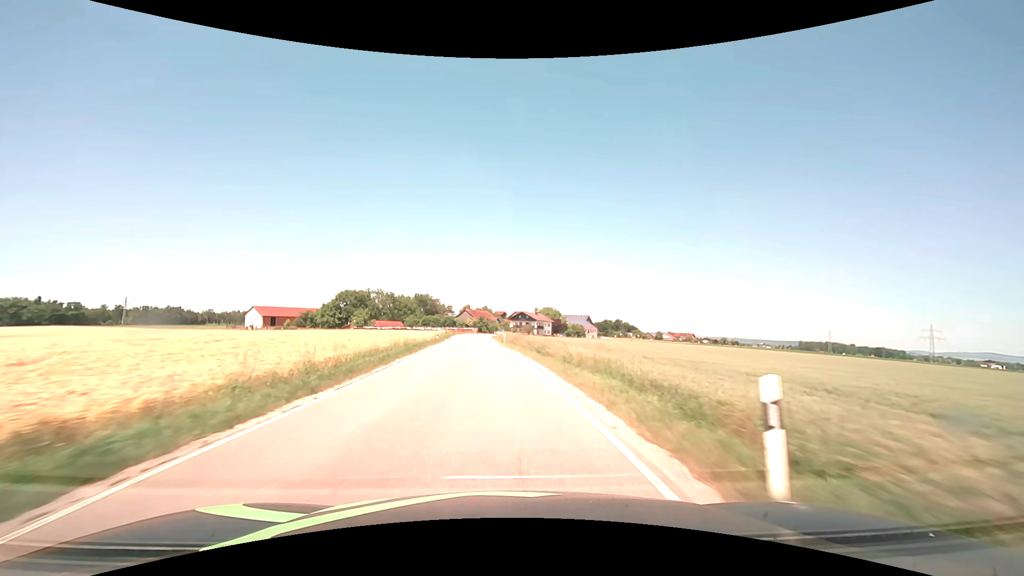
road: secondary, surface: asphalt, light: Day
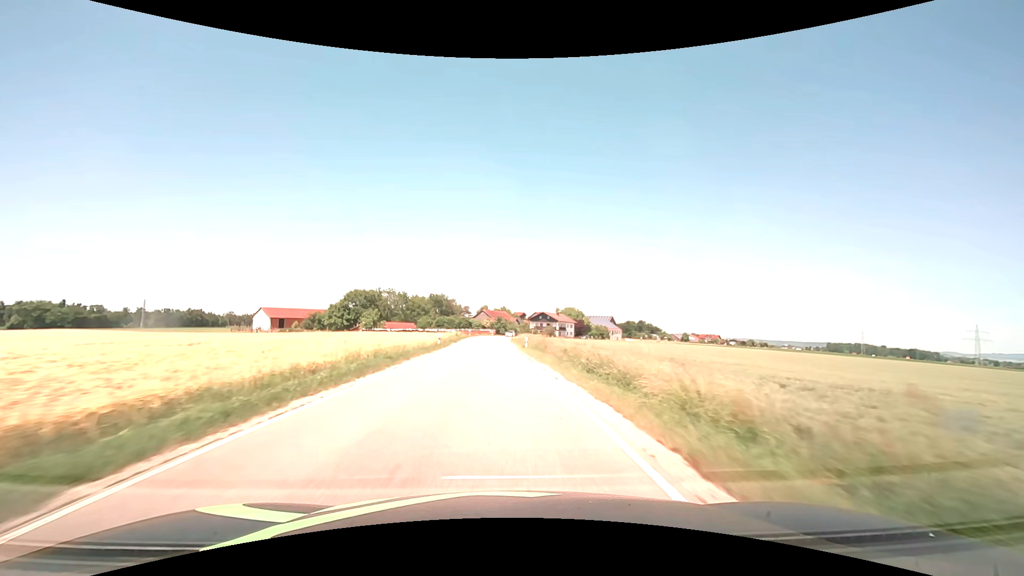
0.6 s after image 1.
(-0.2, +12.0) m; -2°
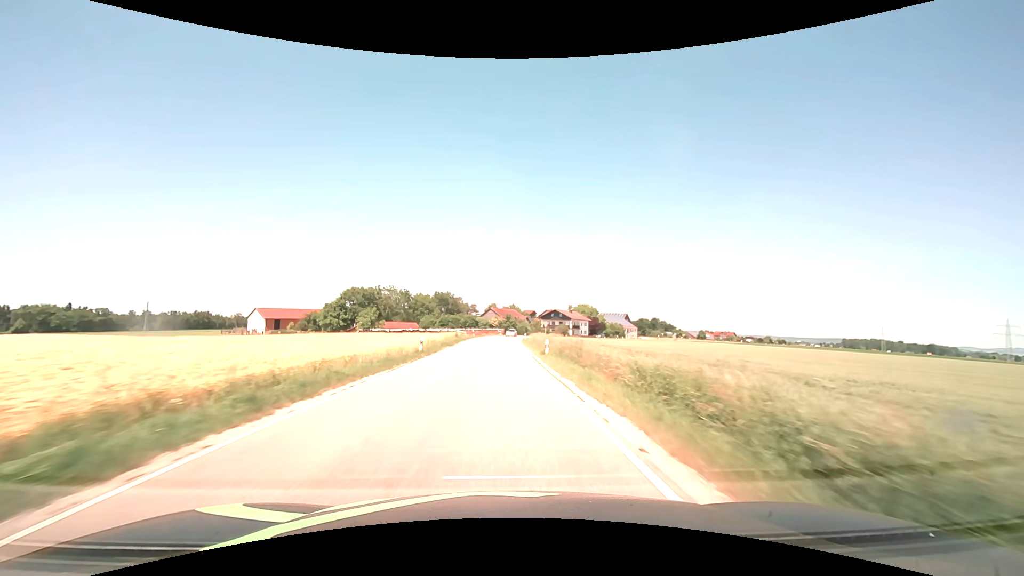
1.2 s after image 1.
(-0.1, +12.0) m; -1°
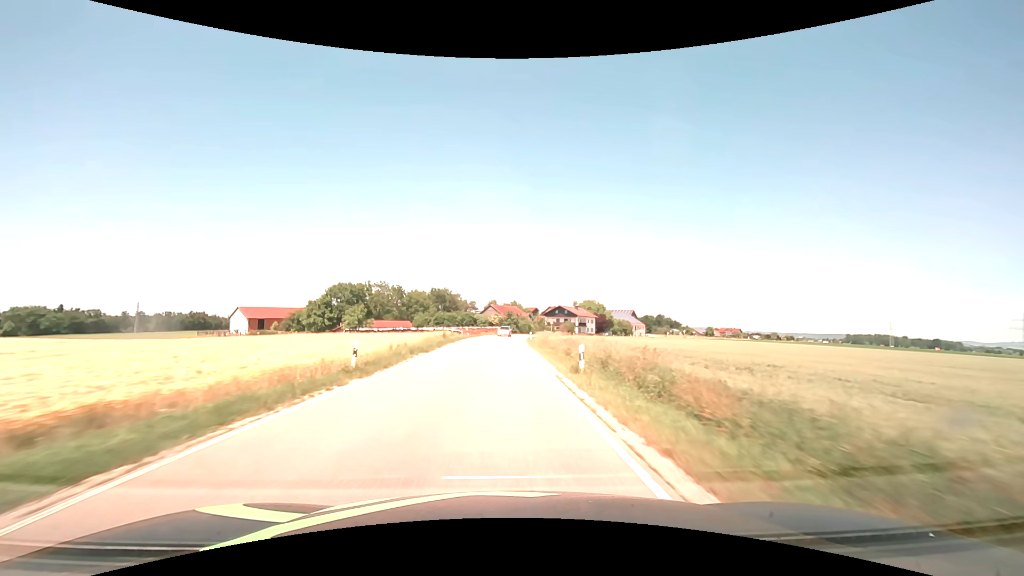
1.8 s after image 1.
(0.0, +11.9) m; 0°
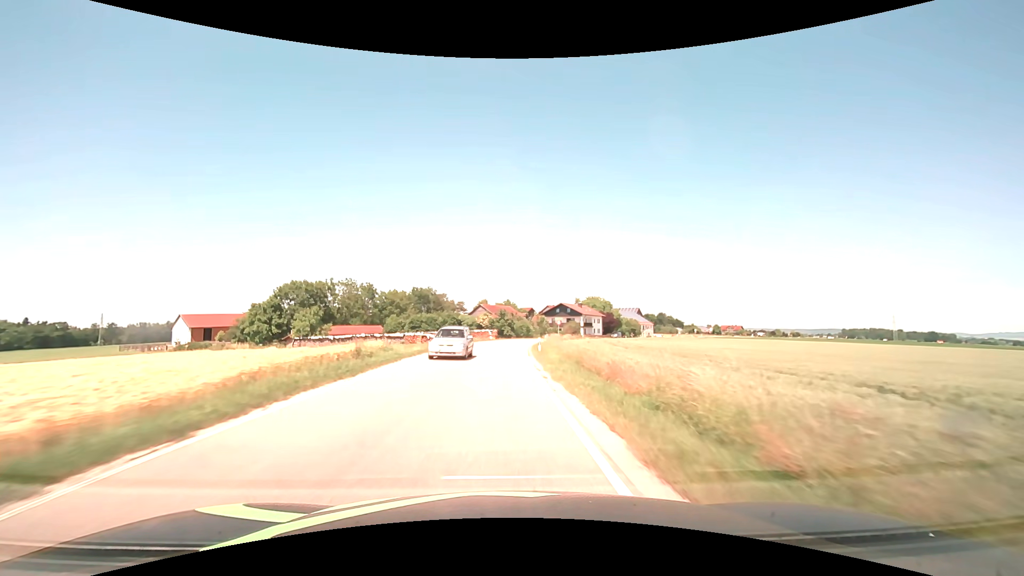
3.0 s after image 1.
(+0.2, +23.8) m; +1°
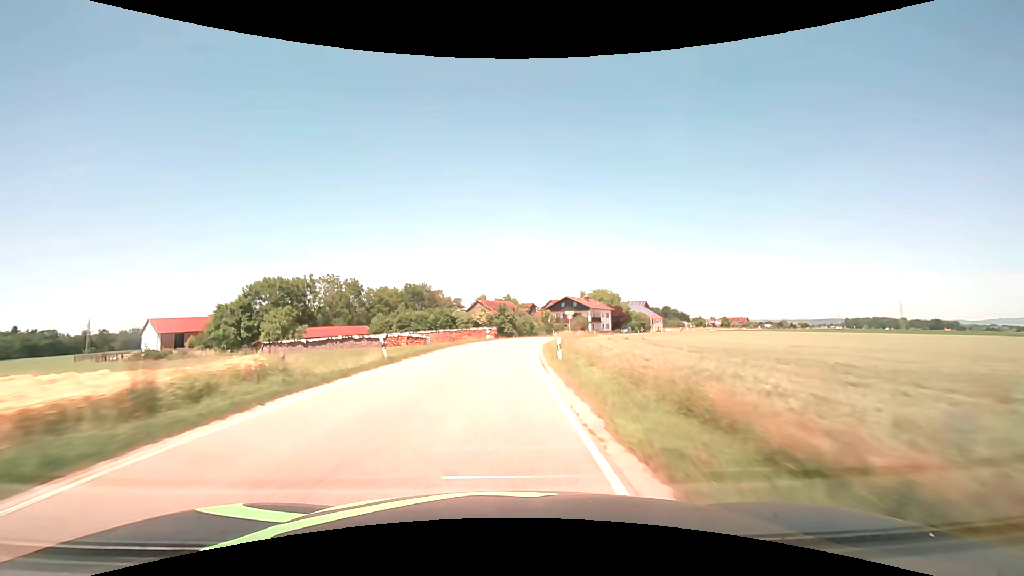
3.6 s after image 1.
(0.0, +11.8) m; 0°
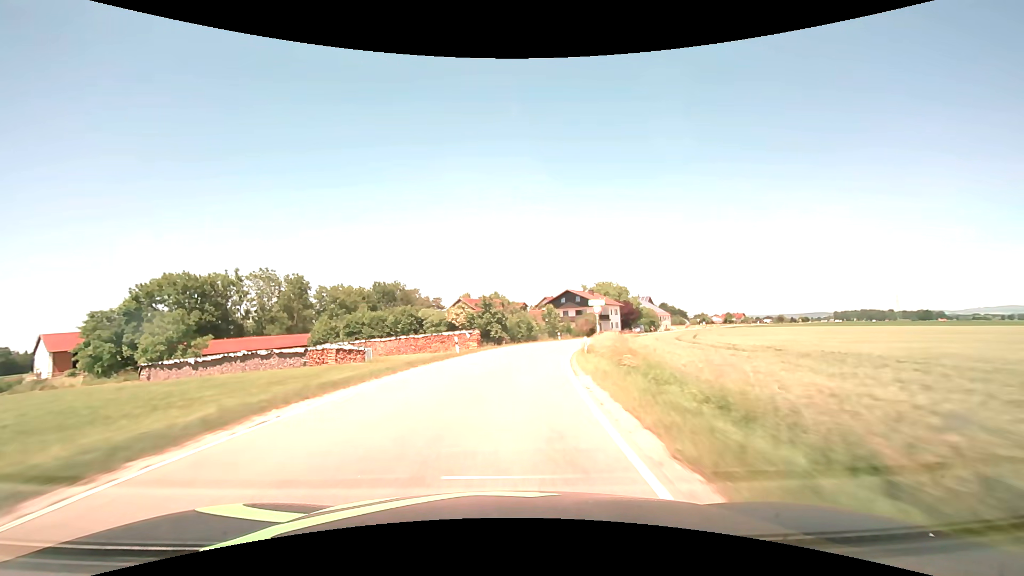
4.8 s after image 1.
(0.0, +23.6) m; +1°
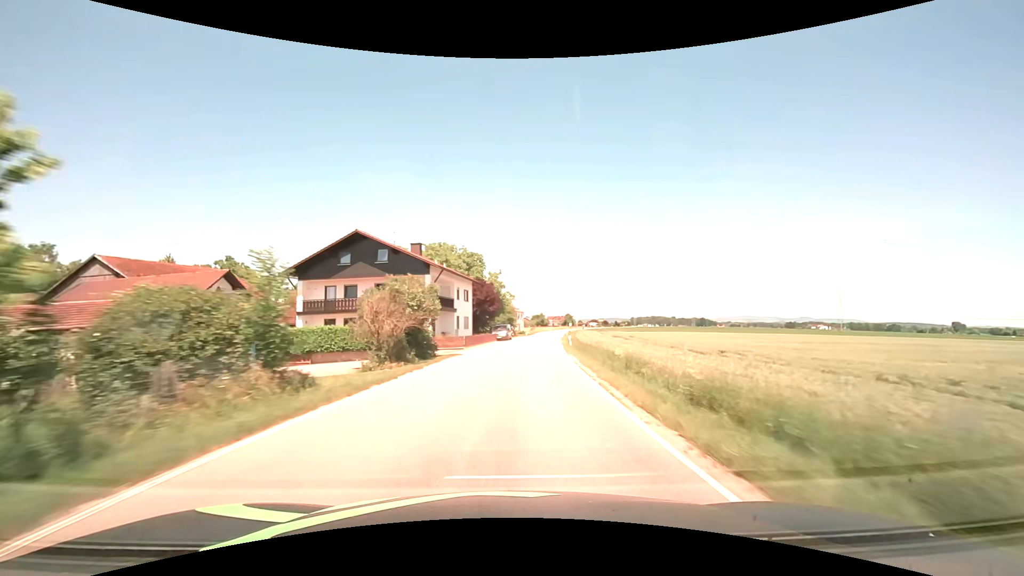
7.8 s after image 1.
(+9.2, +59.1) m; +20°
(0, +10) (+1, +20) (+2, +30) (+3, +40) (+4, +50) (+5, +60) (+6, +70) (+8, +80) (+9, +90) (+10, +99) m
